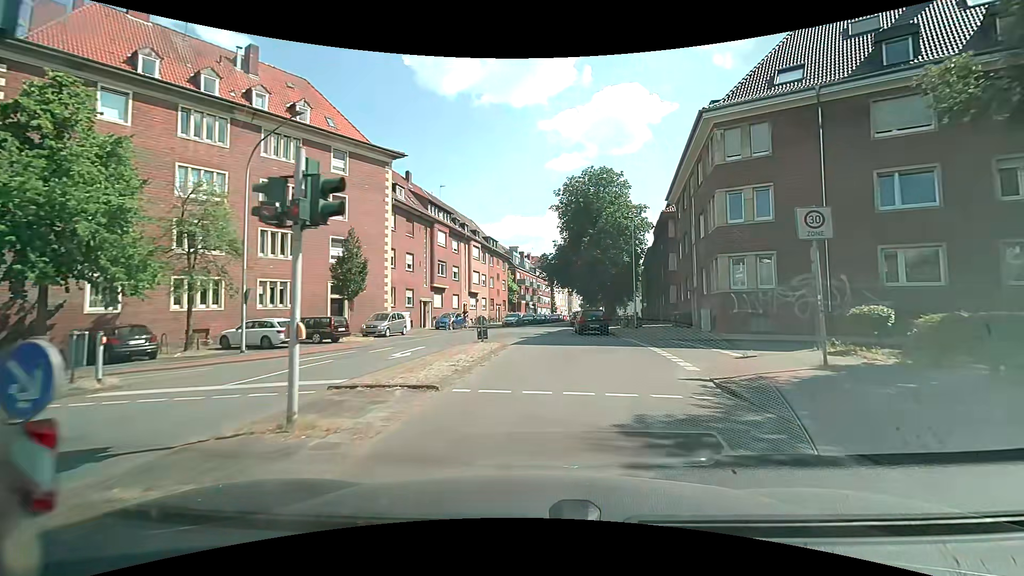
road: residential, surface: asphalt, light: Day
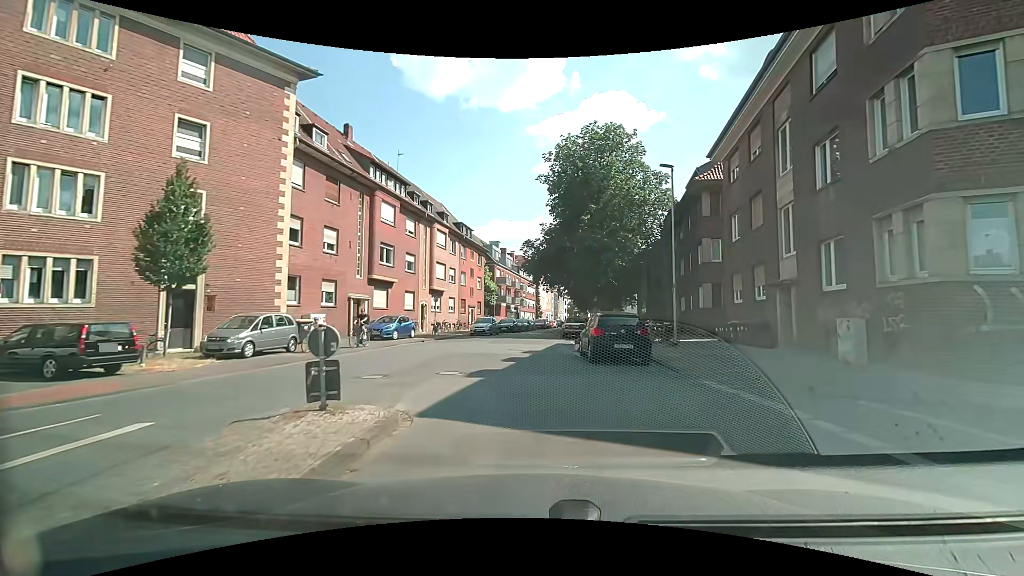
(+0.3, +13.5) m; +1°
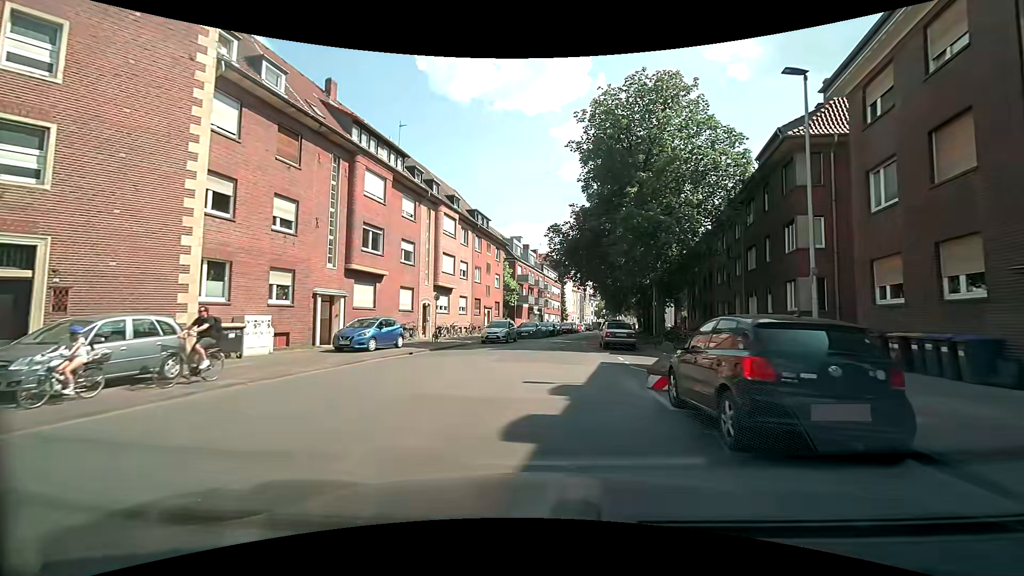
(-0.1, +8.5) m; -1°
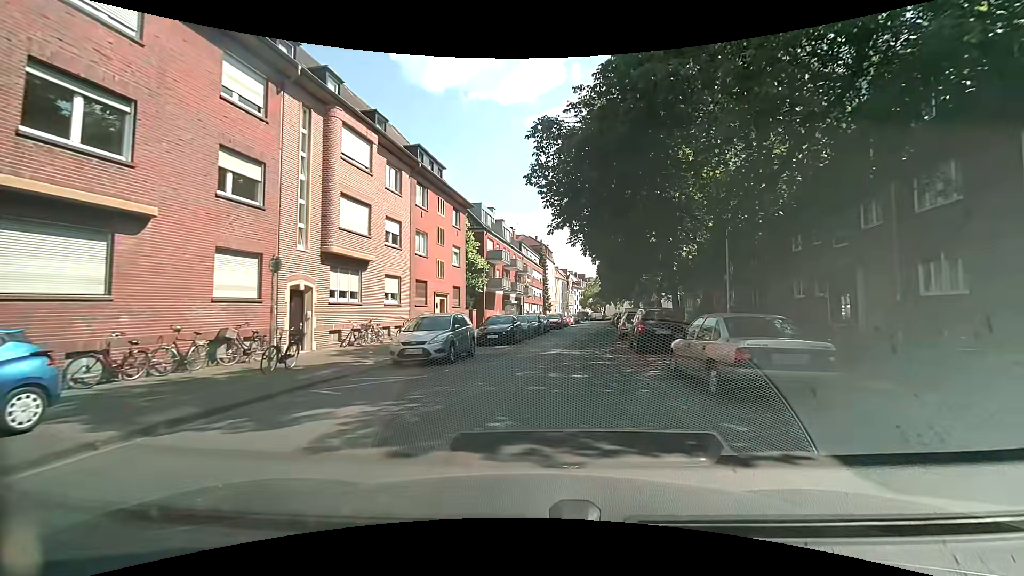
(-0.2, +17.1) m; +2°
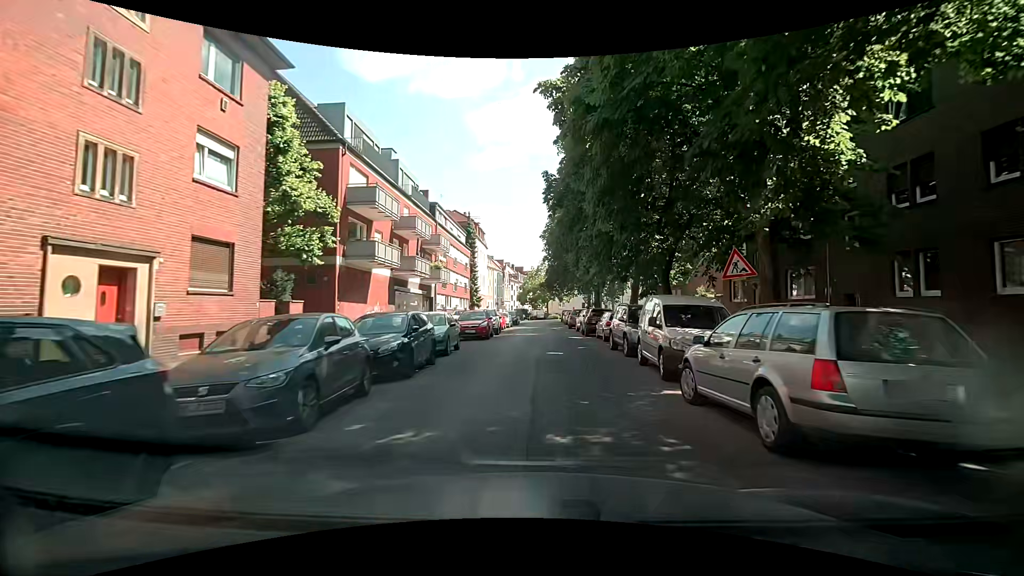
(+1.2, +22.9) m; +8°
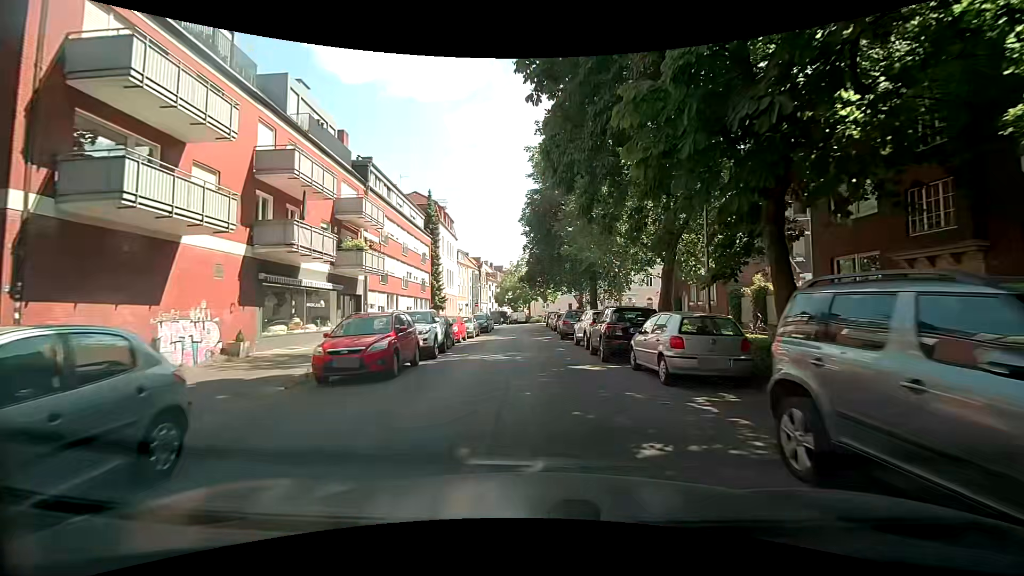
(+0.1, +13.9) m; +1°
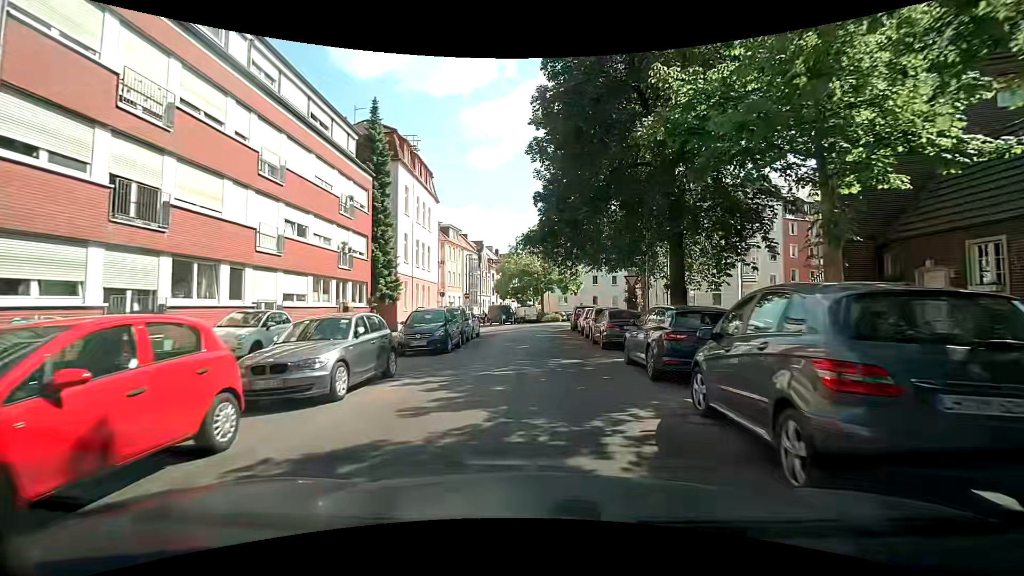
(-0.4, +22.9) m; -2°
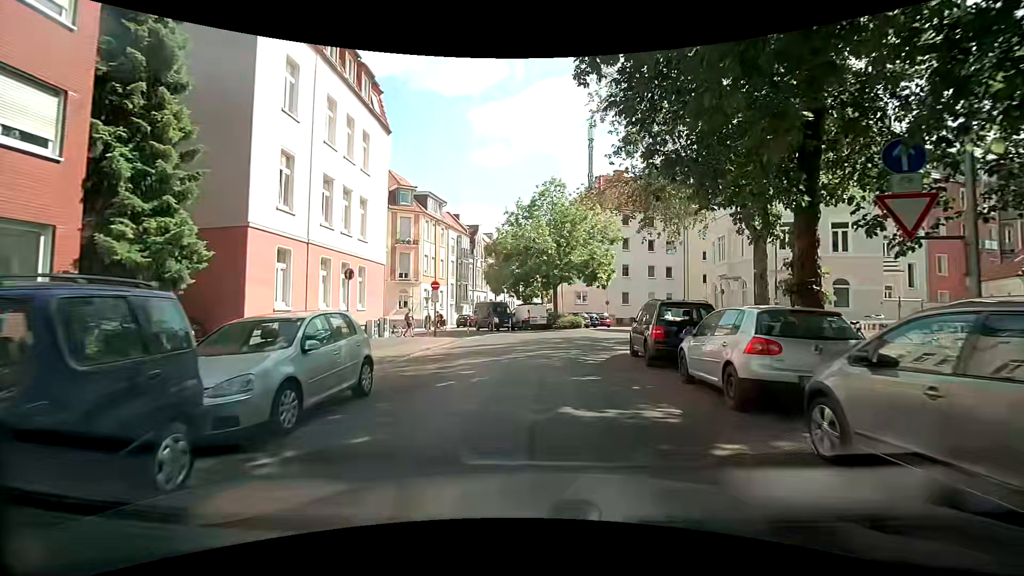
(0.0, +19.8) m; -1°
